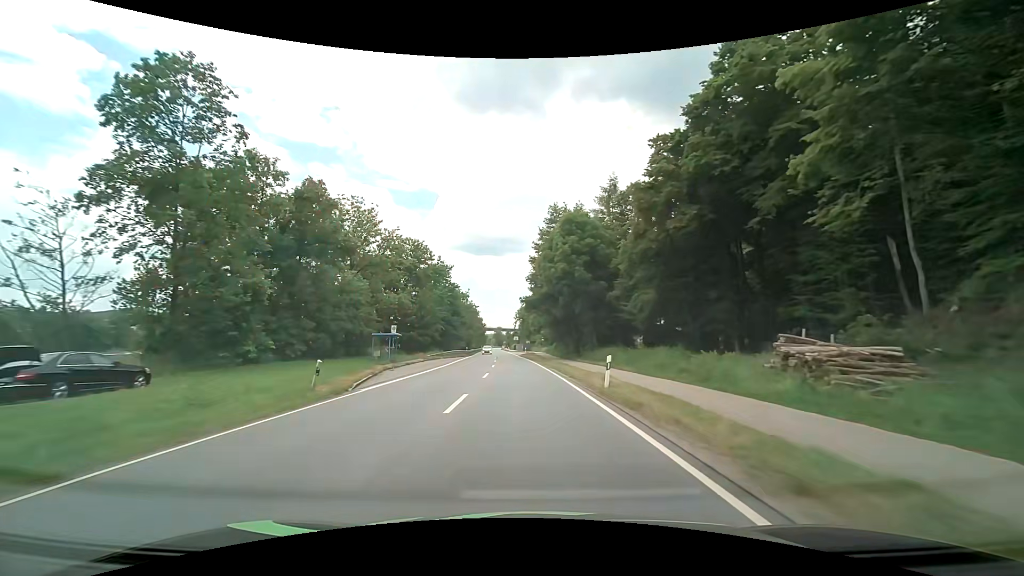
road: primary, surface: asphalt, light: Day
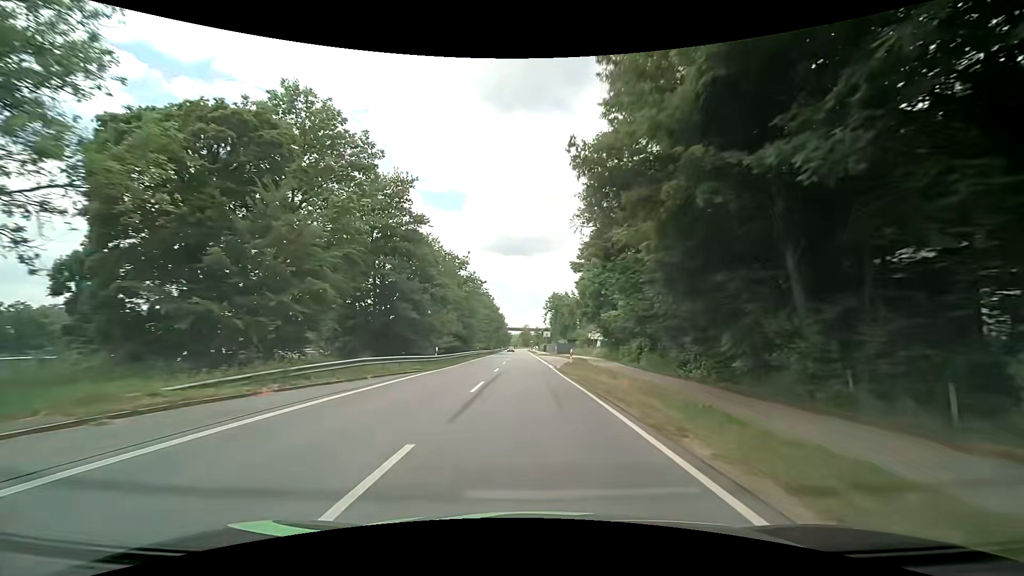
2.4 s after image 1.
(-1.4, +43.5) m; -3°
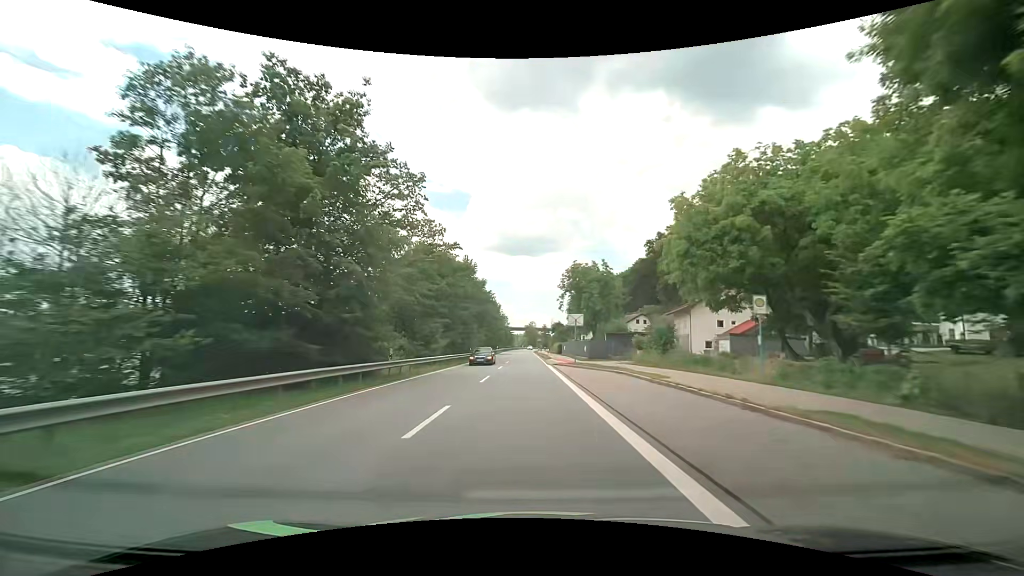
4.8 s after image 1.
(-0.5, +43.2) m; 0°
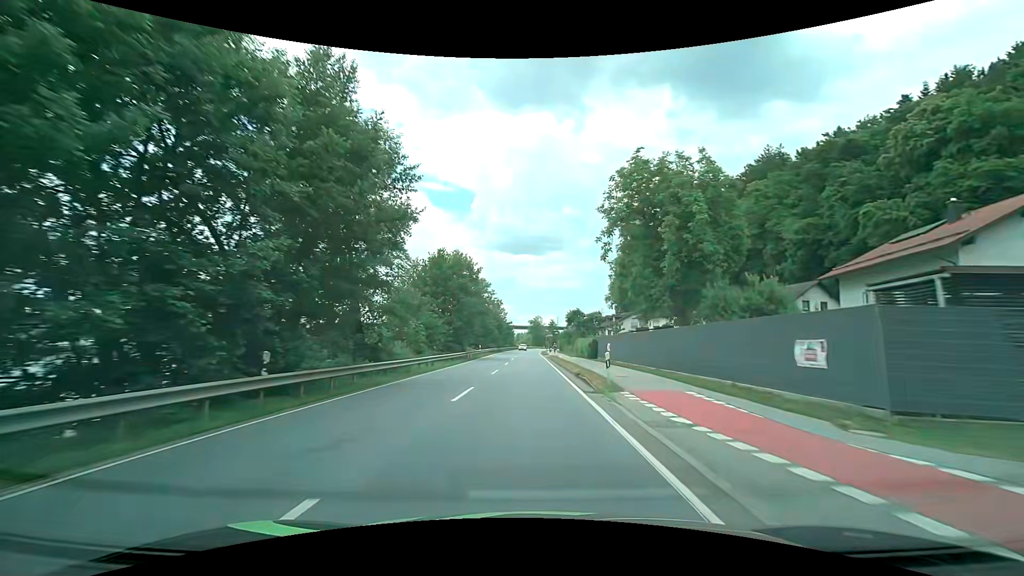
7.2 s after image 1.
(-0.6, +43.1) m; -1°
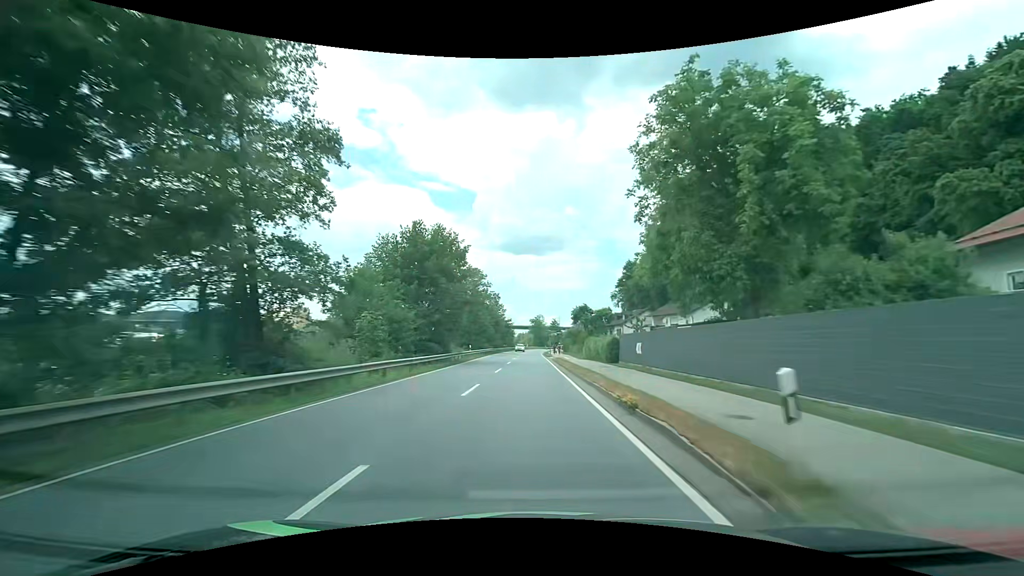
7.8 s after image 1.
(-0.1, +10.8) m; -1°
